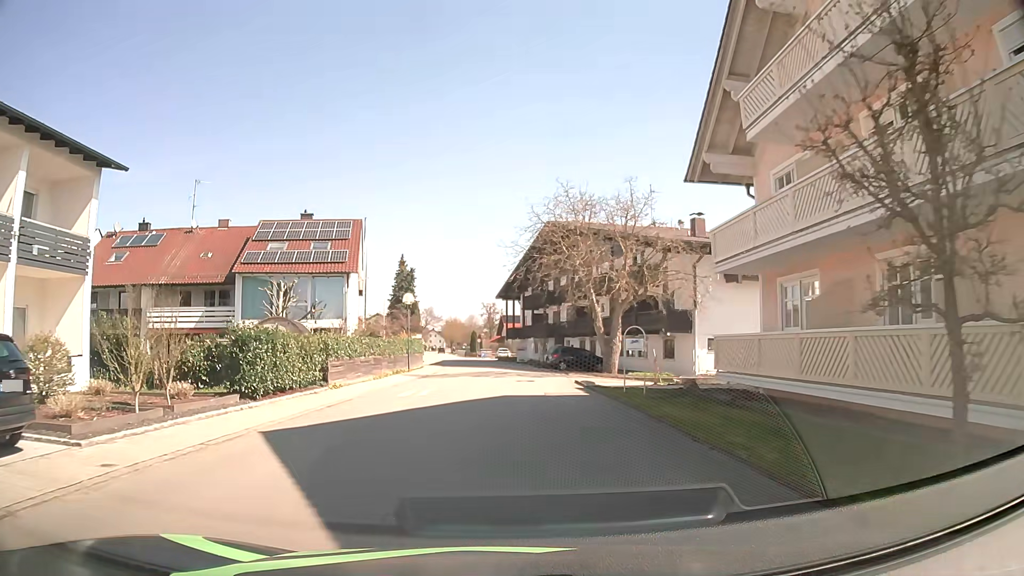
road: residential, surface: asphalt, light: Day
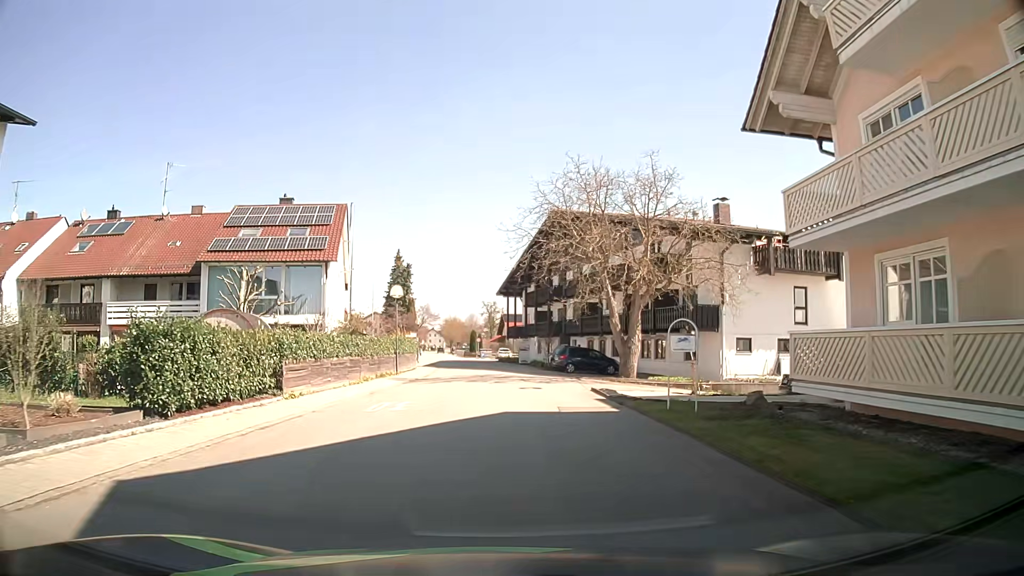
(0.0, +4.8) m; +1°
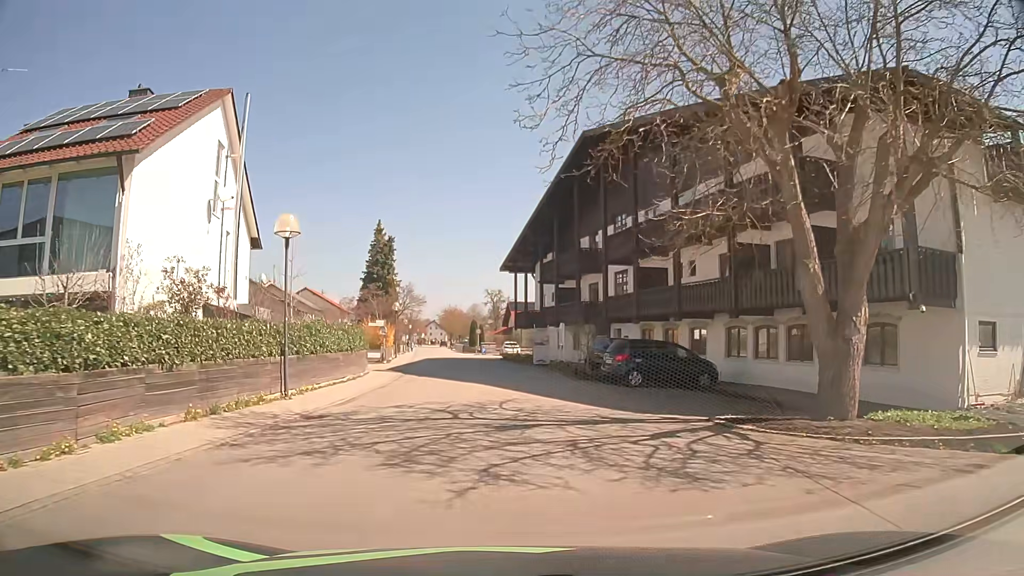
(-0.3, +19.1) m; -2°
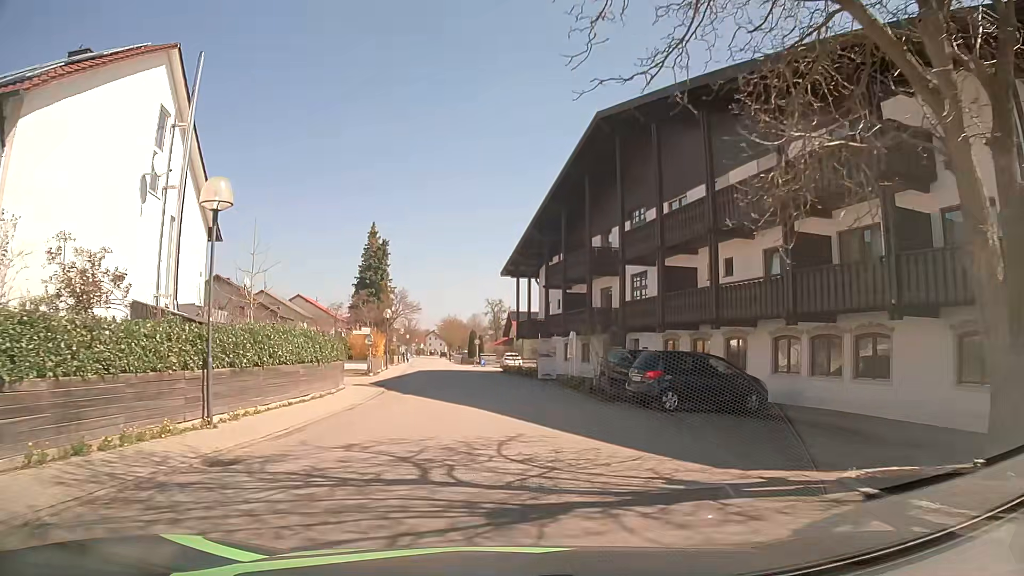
(0.0, +4.7) m; +2°
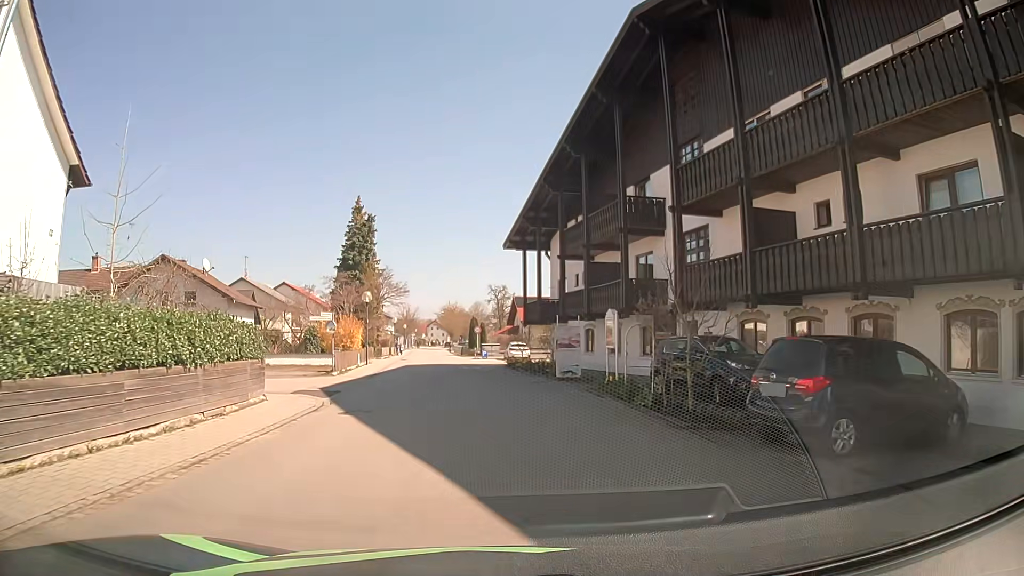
(-0.2, +9.3) m; -2°
